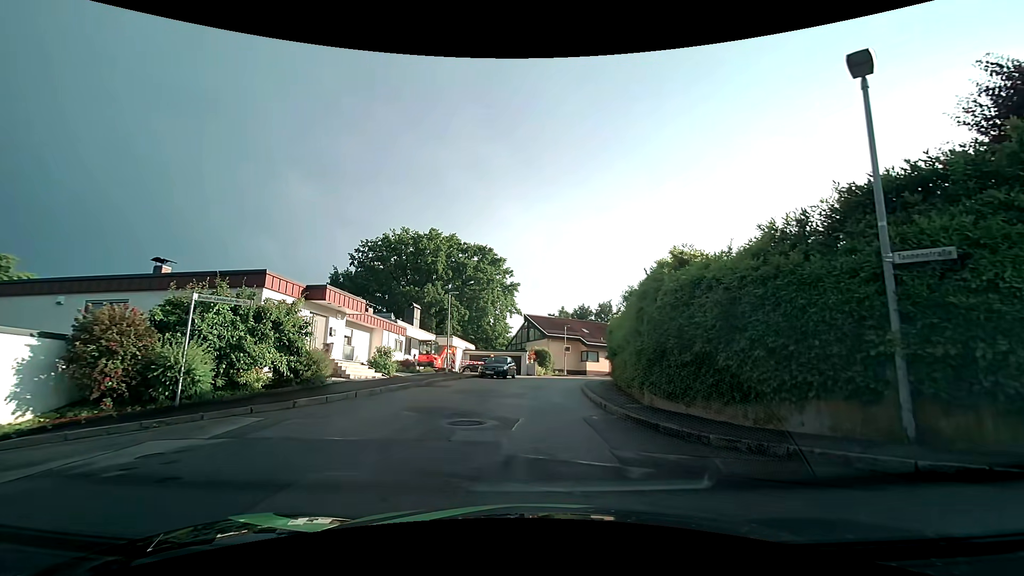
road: tertiary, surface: asphalt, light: Day
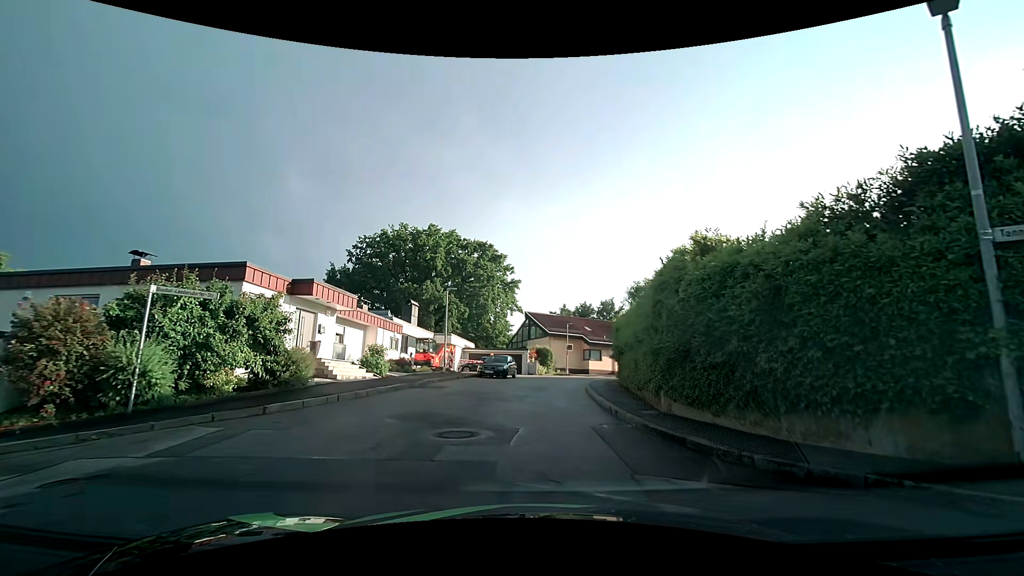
(0.0, +1.4) m; +2°
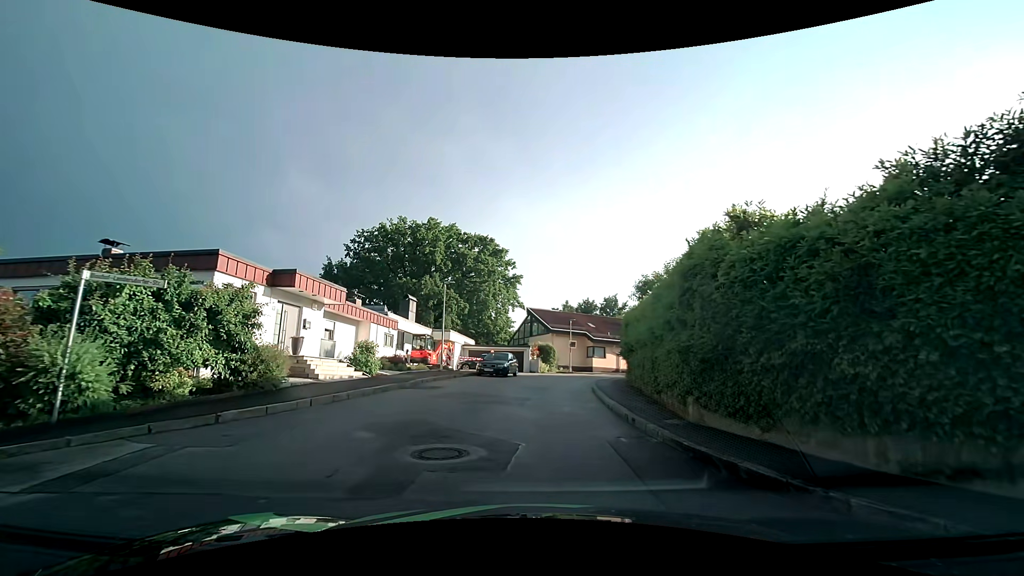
(0.0, +1.7) m; -1°
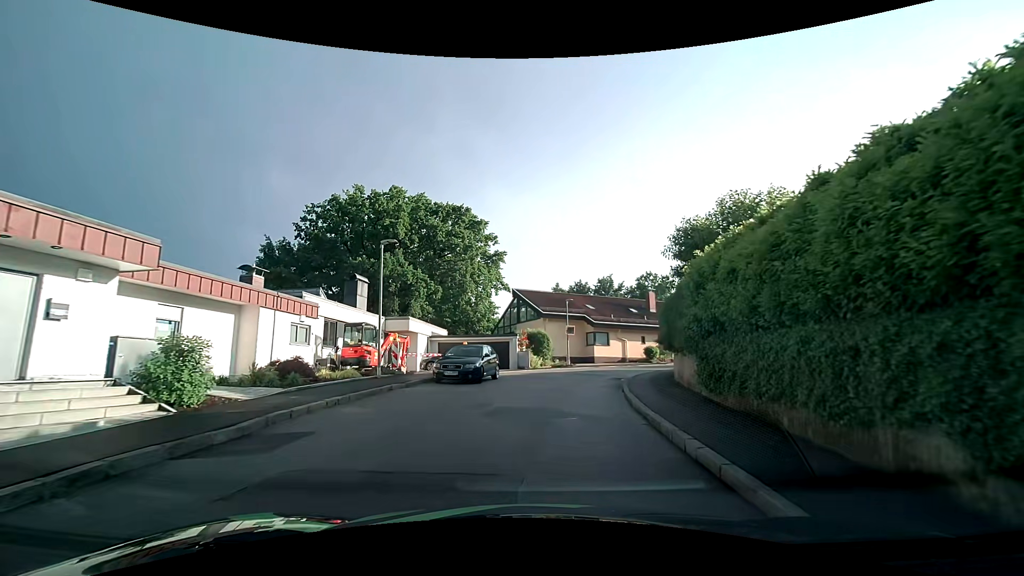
(+0.2, +10.3) m; +2°
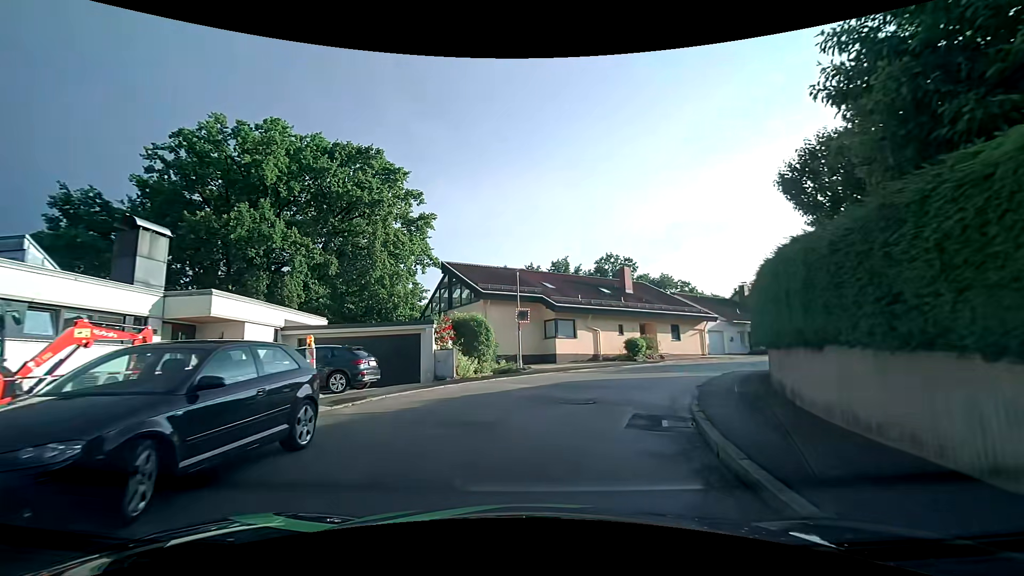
(+0.5, +14.0) m; +4°
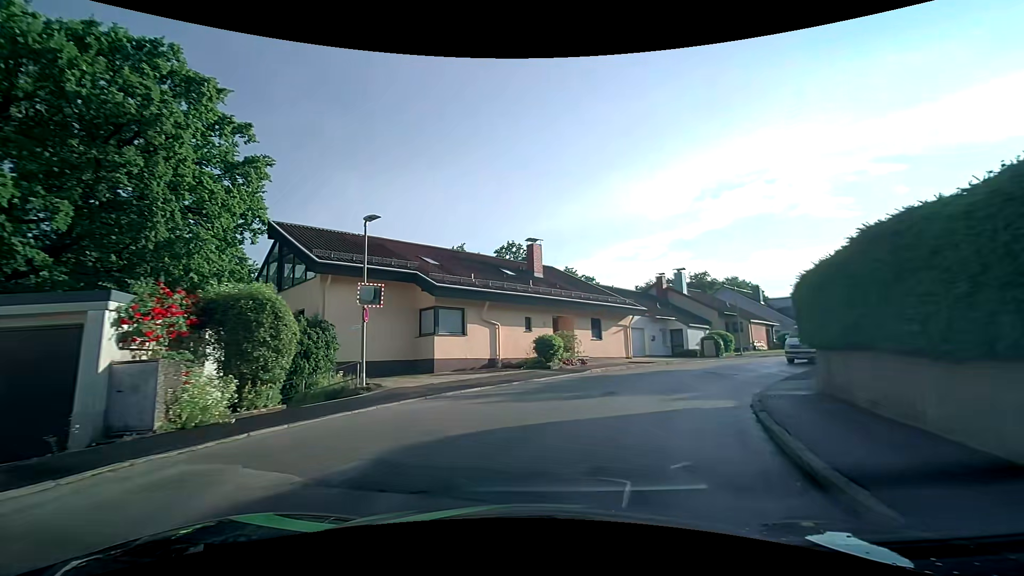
(+1.1, +10.5) m; +12°
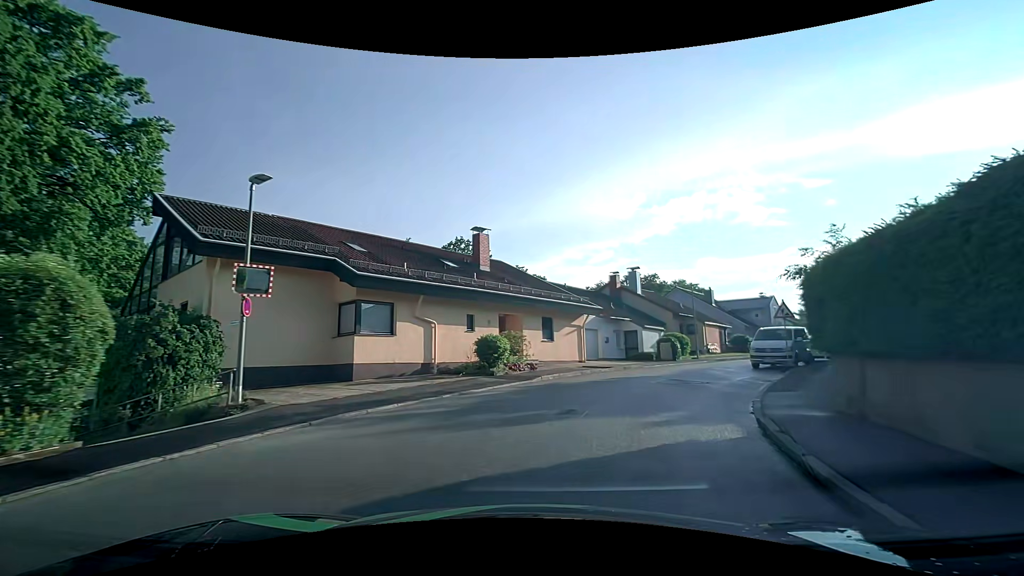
(+0.2, +3.3) m; +5°
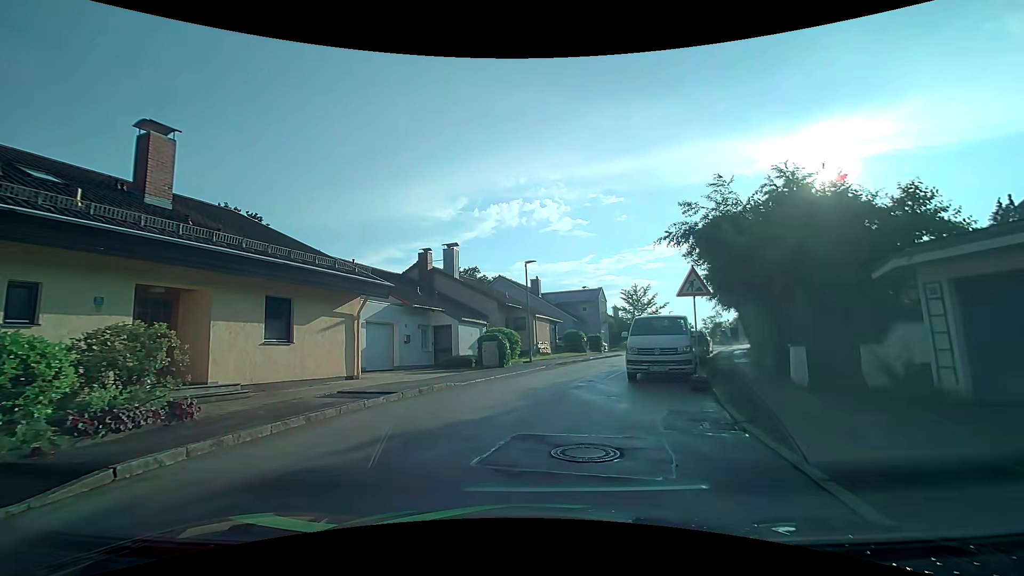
(+2.2, +11.1) m; +21°
(+1, +10) (+2, +20) (+5, +29) (+10, +38) (+17, +45) (+26, +49) (+36, +48) (+45, +47) (+55, +45) (+65, +44) m
